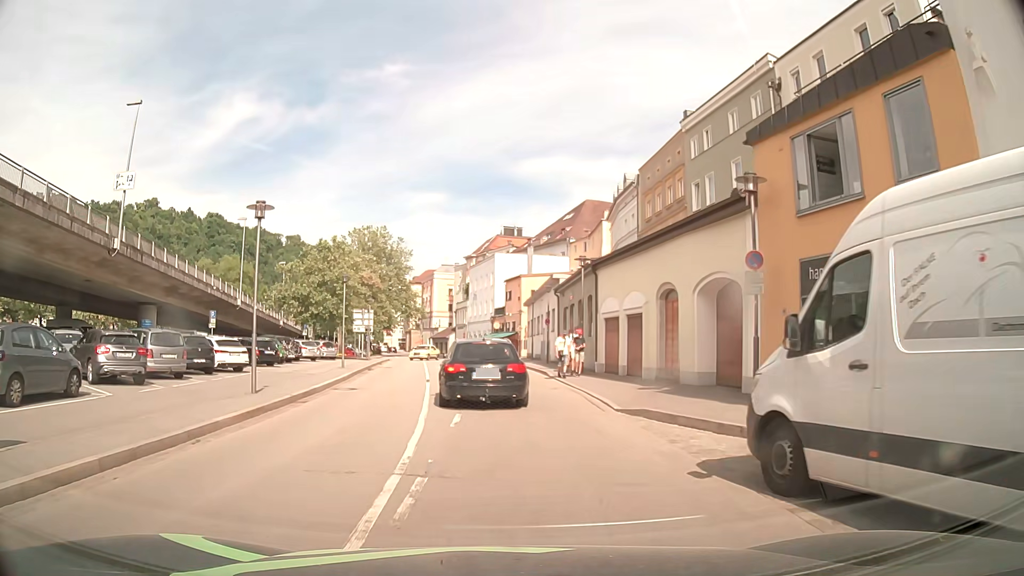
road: residential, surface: asphalt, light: Day
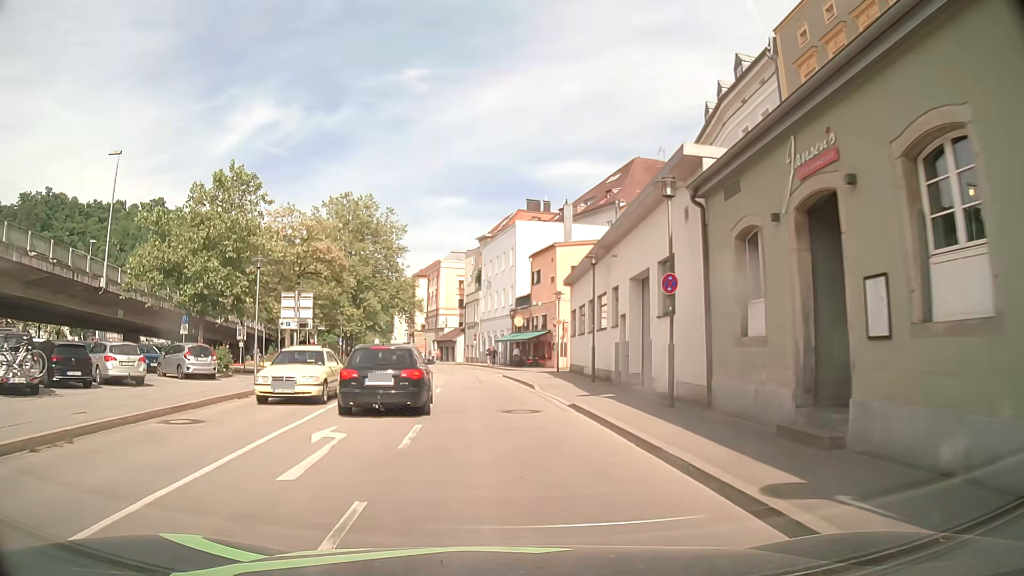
(0.0, +26.5) m; -1°
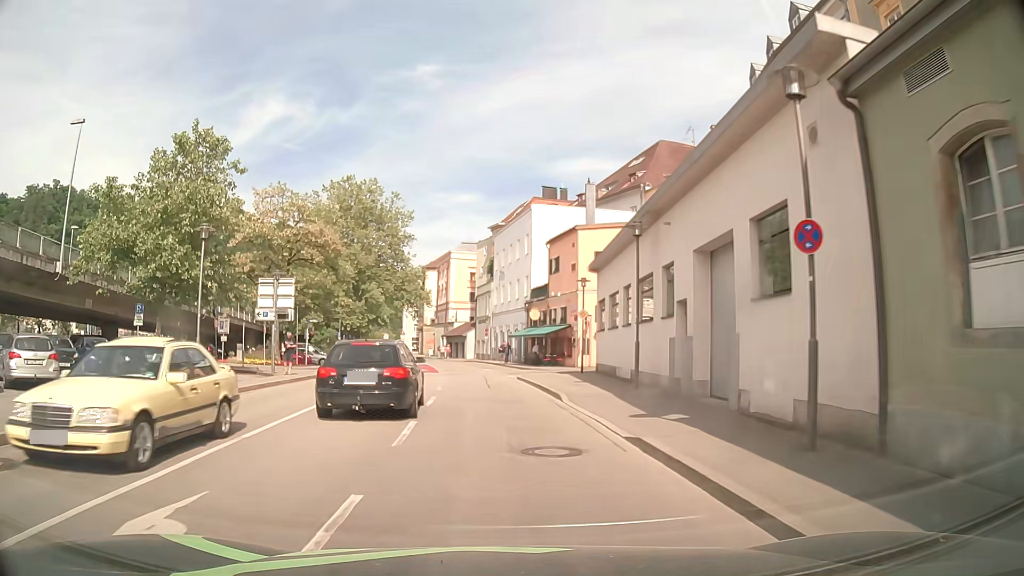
(0.0, +5.9) m; -1°
(0, +10) (0, +20) (-1, +30) (-2, +40) (-3, +50) (-5, +60) (-7, +70) (-9, +79) (-11, +89) (-14, +99) m
